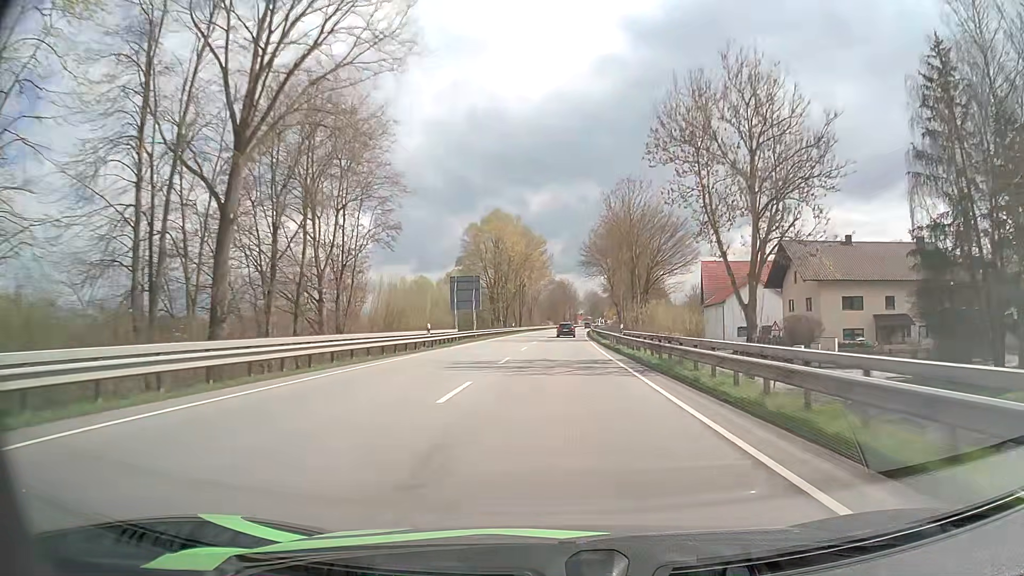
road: primary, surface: asphalt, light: Day
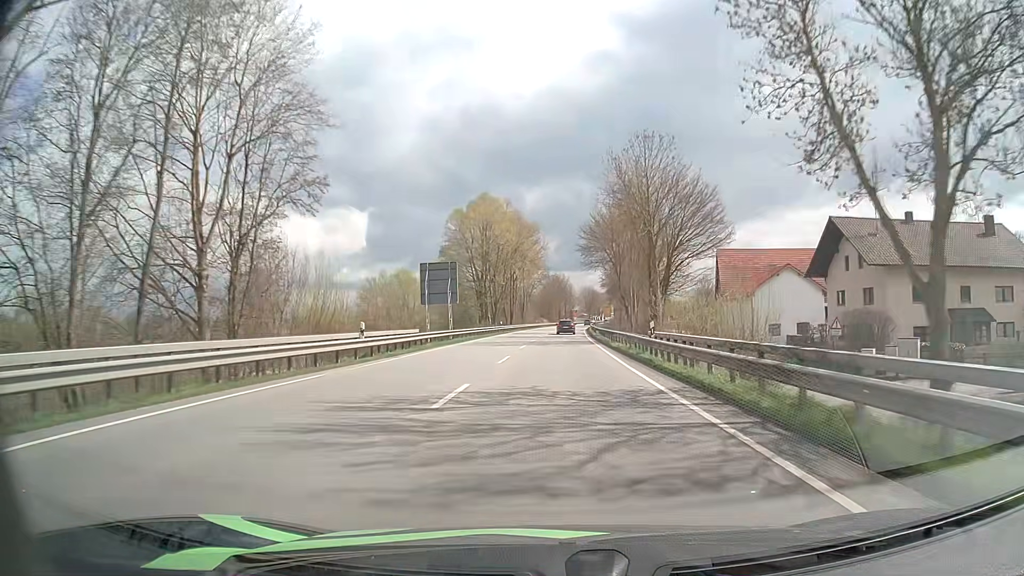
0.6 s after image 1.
(0.0, +12.0) m; 0°
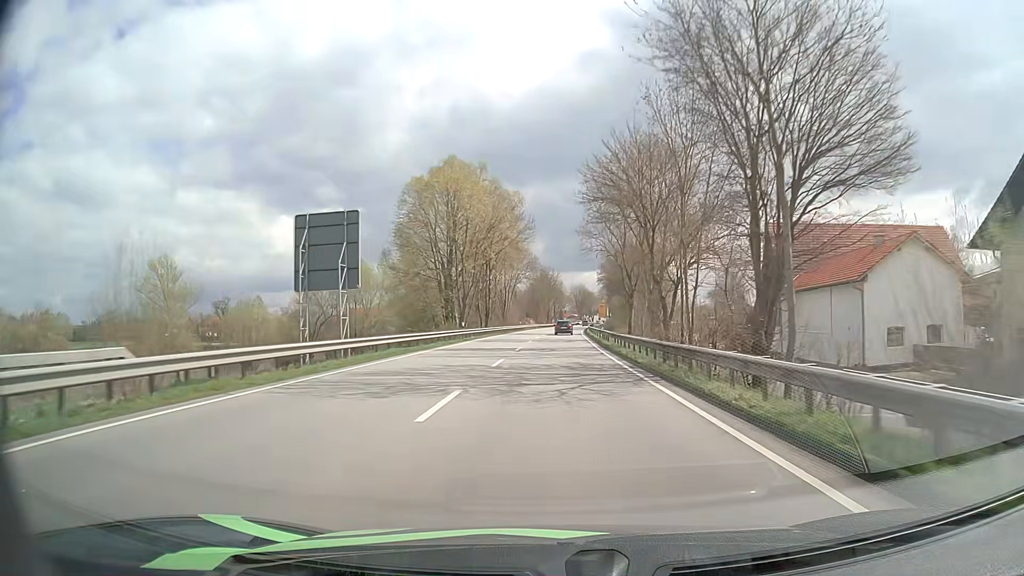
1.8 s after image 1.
(+0.2, +23.9) m; +1°
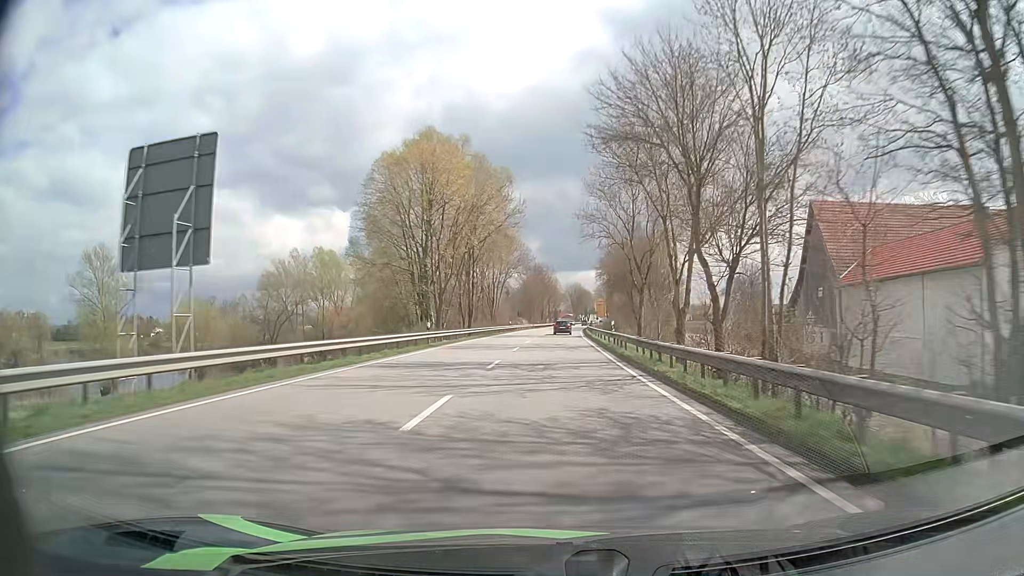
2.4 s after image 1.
(0.0, +12.0) m; 0°
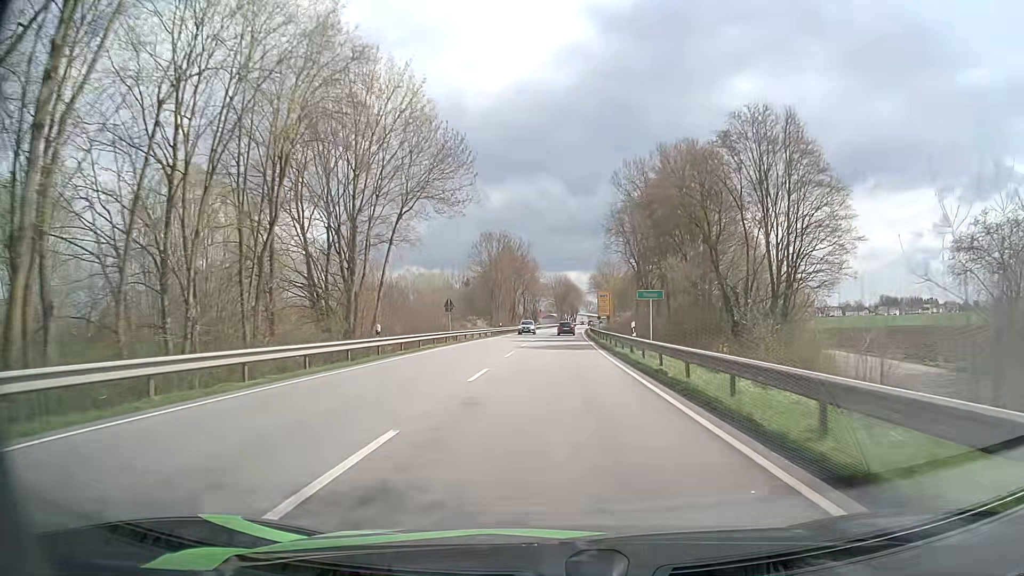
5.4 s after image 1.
(+1.1, +60.4) m; +2°
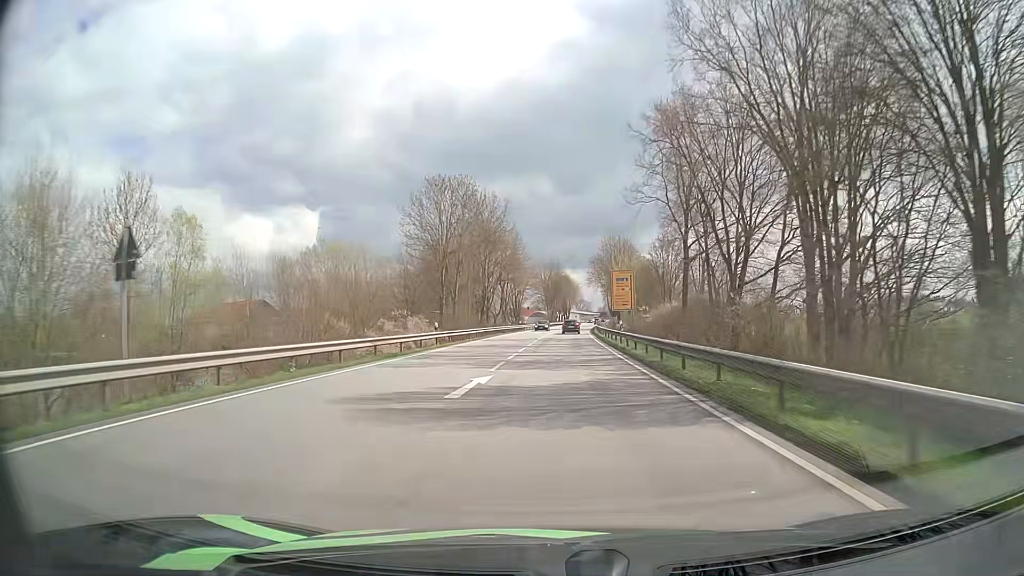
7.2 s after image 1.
(+0.3, +37.8) m; +1°
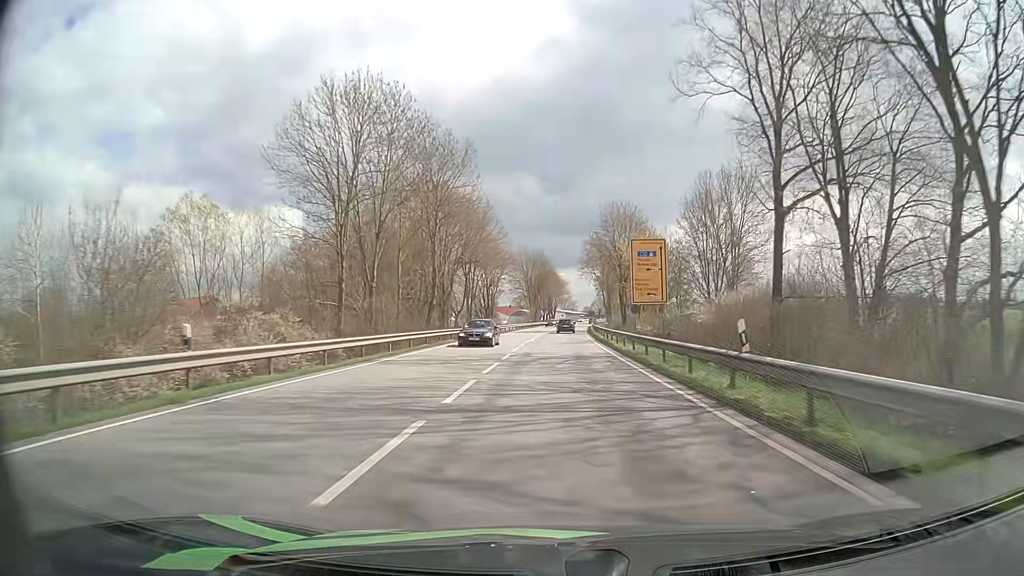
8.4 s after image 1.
(+0.2, +25.3) m; +1°
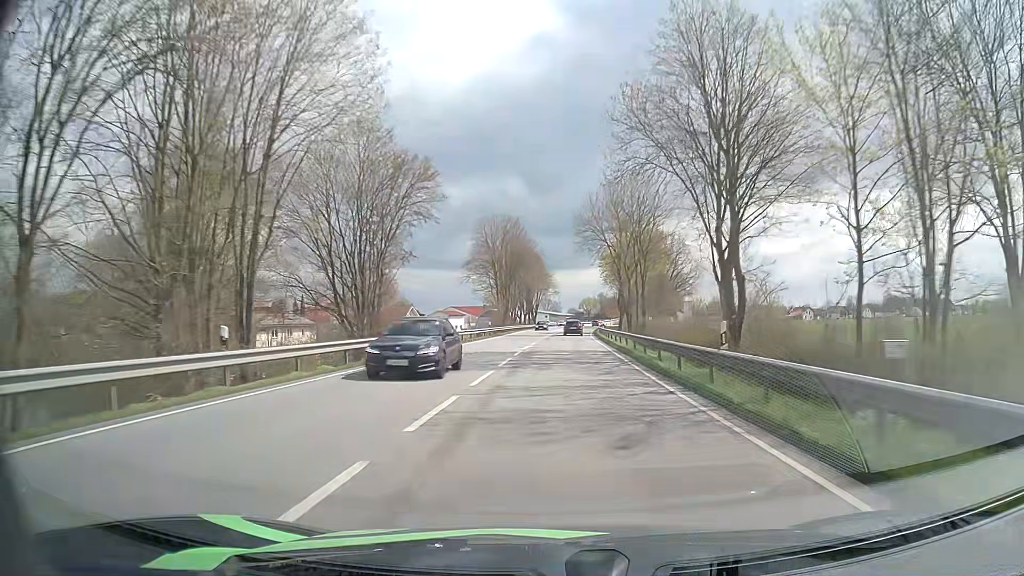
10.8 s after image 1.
(+1.0, +50.6) m; +2°
(0, +10) (0, +20) (0, +30) (+1, +40) (+1, +50) (+1, +60) (+2, +70) (+3, +80) (+3, +90) (+4, +100) m
